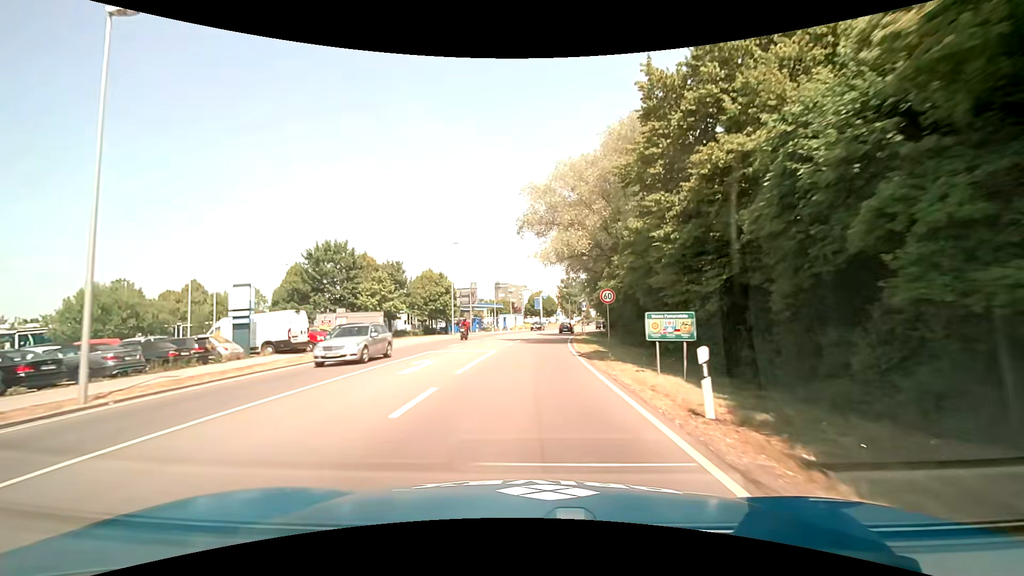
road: primary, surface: asphalt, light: Day
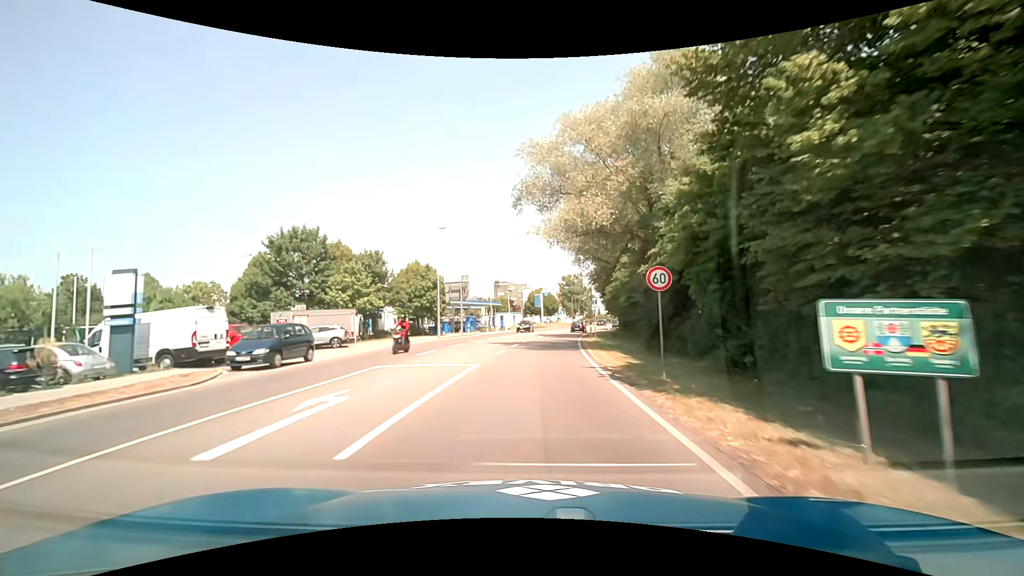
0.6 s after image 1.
(-0.1, +8.1) m; -1°
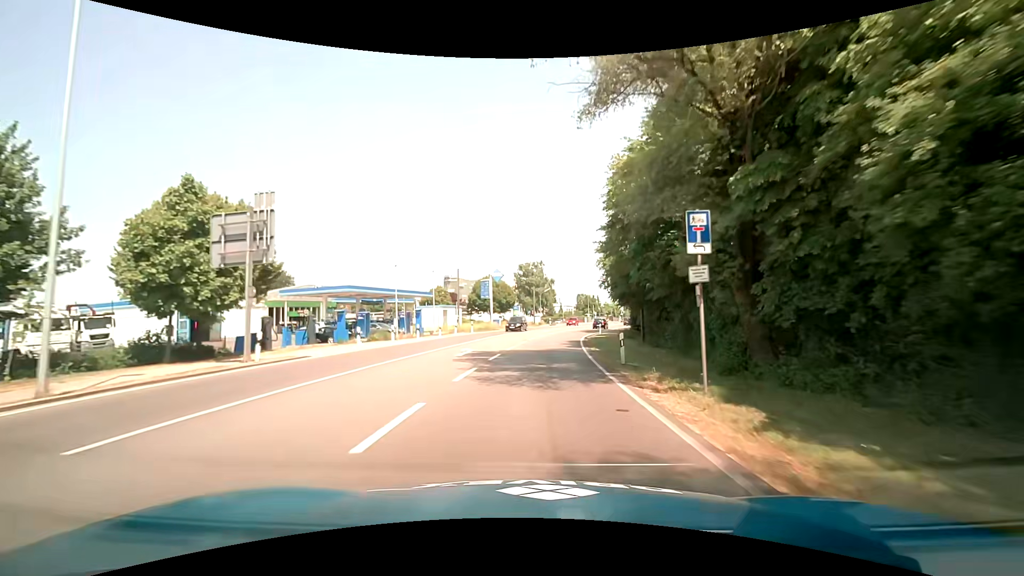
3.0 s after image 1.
(+1.2, +33.2) m; +5°
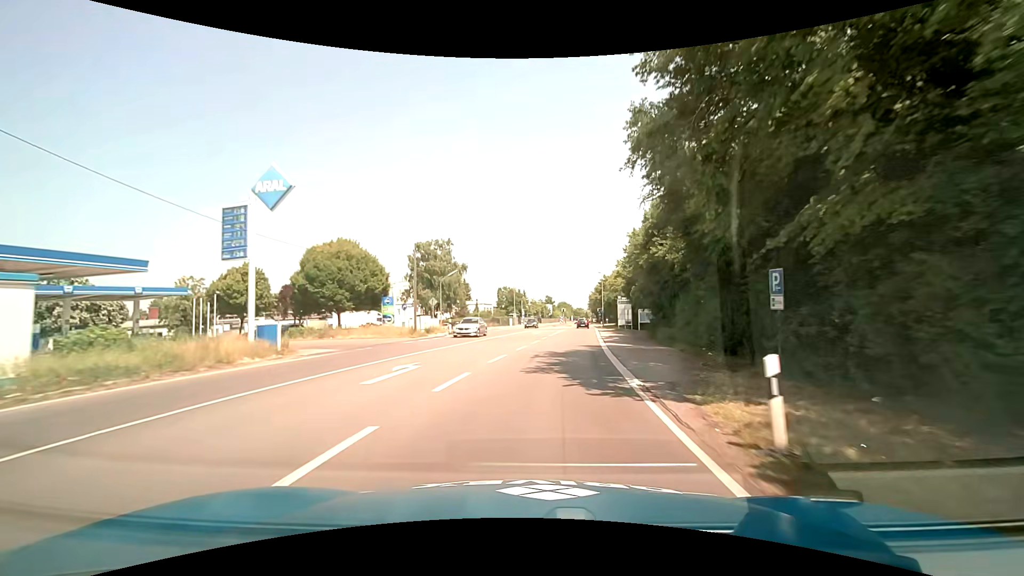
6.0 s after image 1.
(+3.0, +43.6) m; +9°
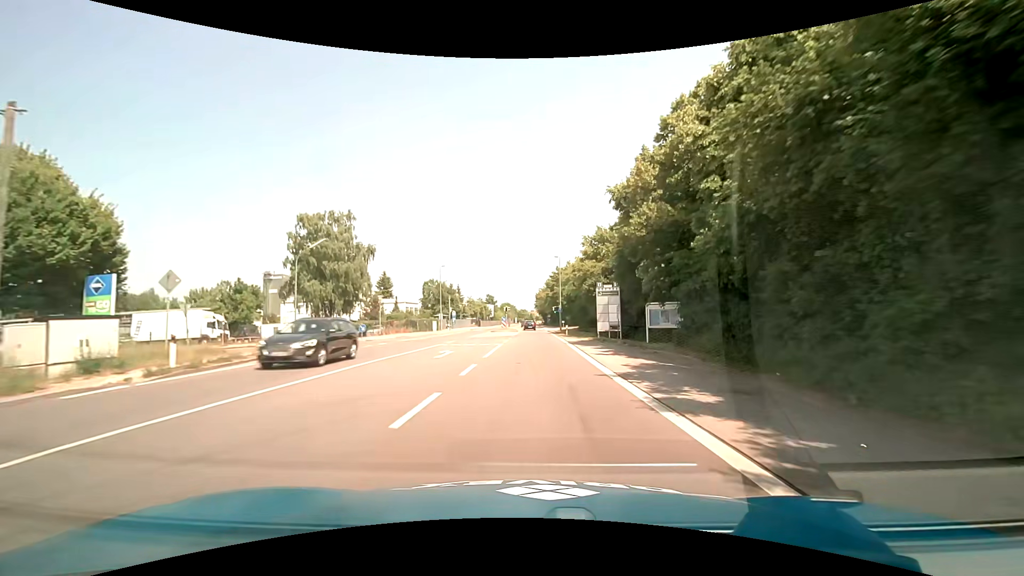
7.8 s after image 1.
(+1.8, +26.7) m; +7°
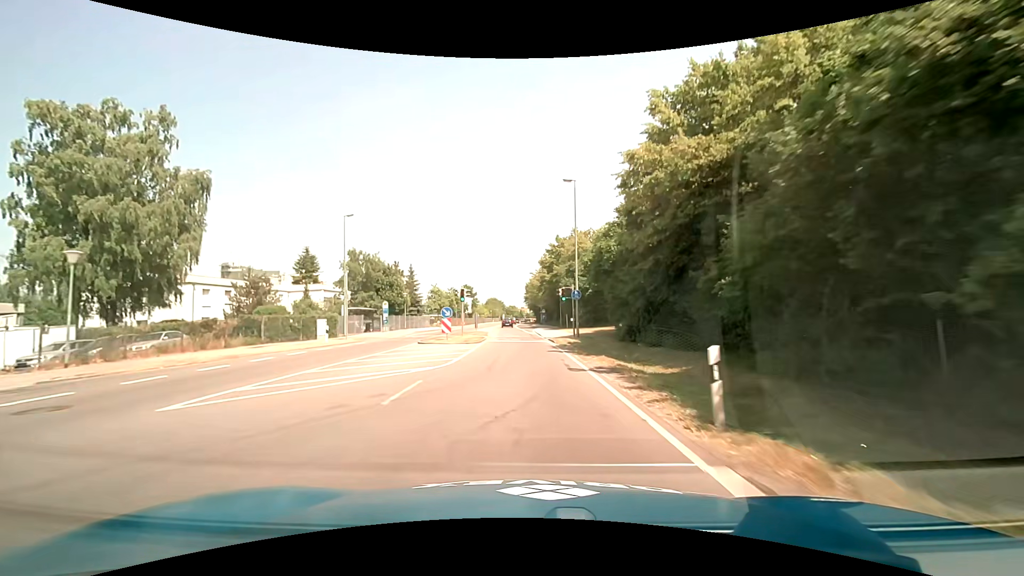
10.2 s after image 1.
(+0.5, +36.2) m; +1°
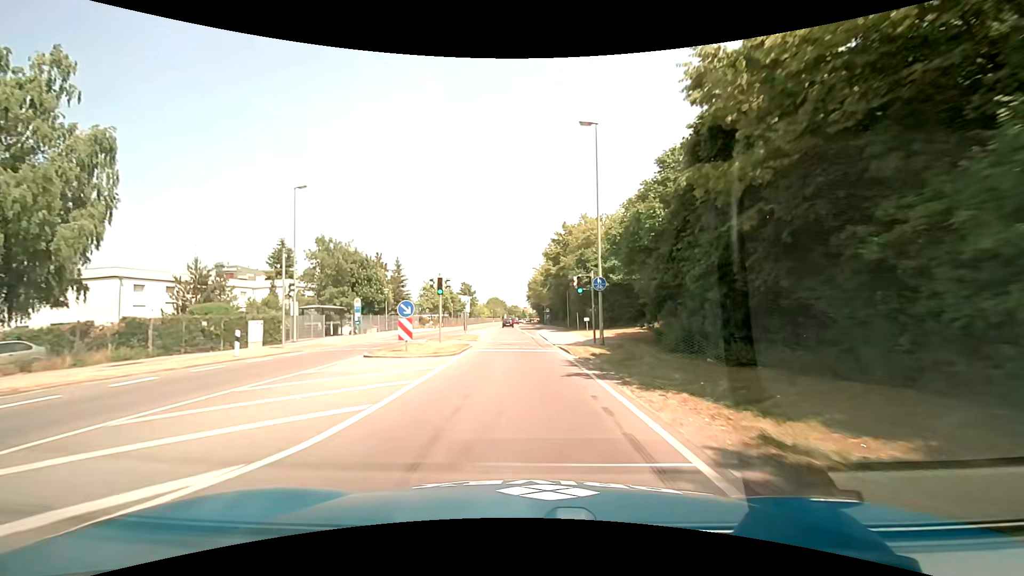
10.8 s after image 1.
(0.0, +9.2) m; +1°
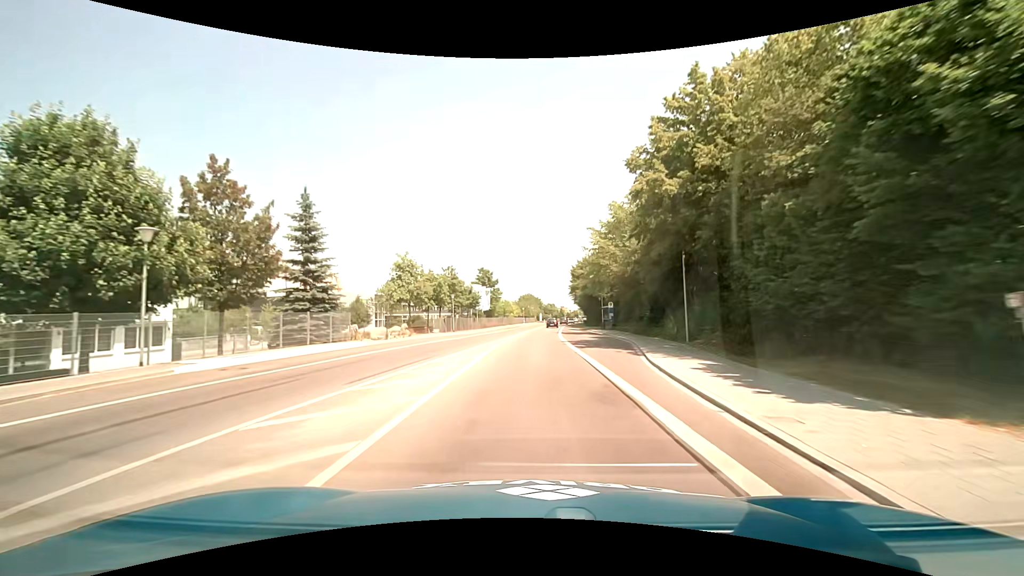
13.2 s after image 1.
(-1.8, +37.0) m; -5°
(0, +10) (0, +20) (0, +30) (+1, +40) (+1, +50) (+2, +60) (+3, +70) (+3, +80) (+4, +90) (+5, +100) m
